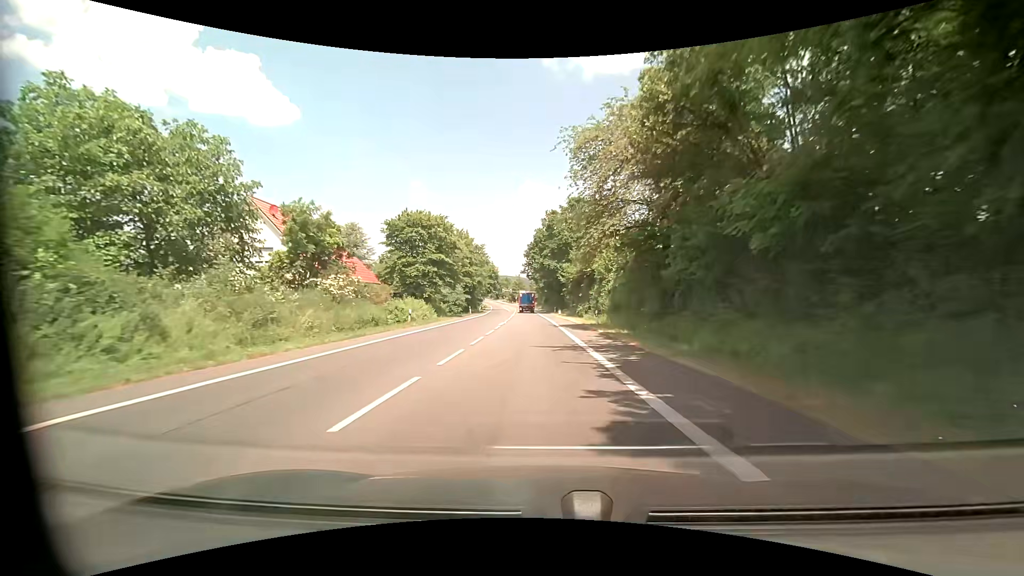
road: primary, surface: asphalt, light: Day
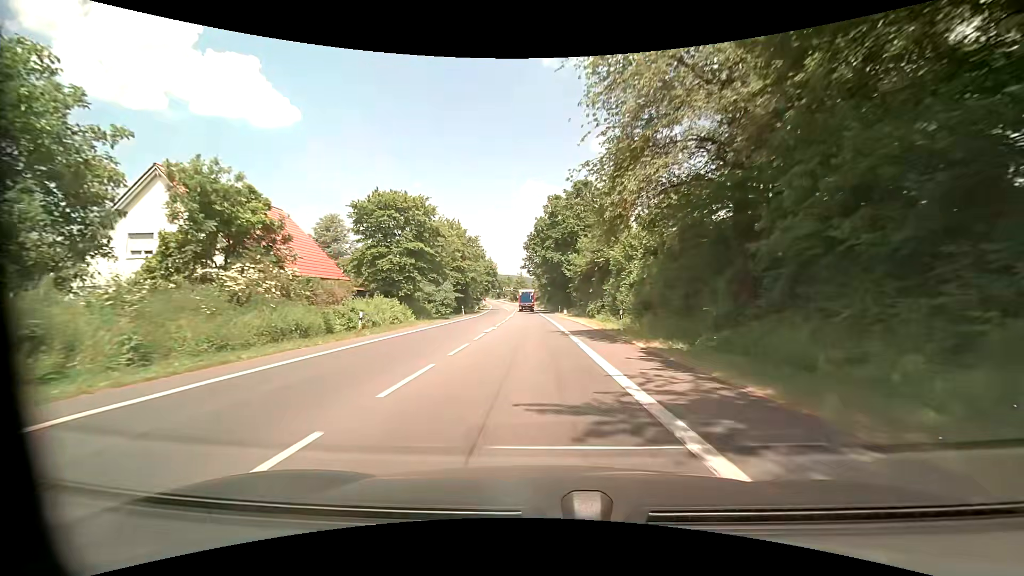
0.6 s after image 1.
(0.0, +9.9) m; 0°
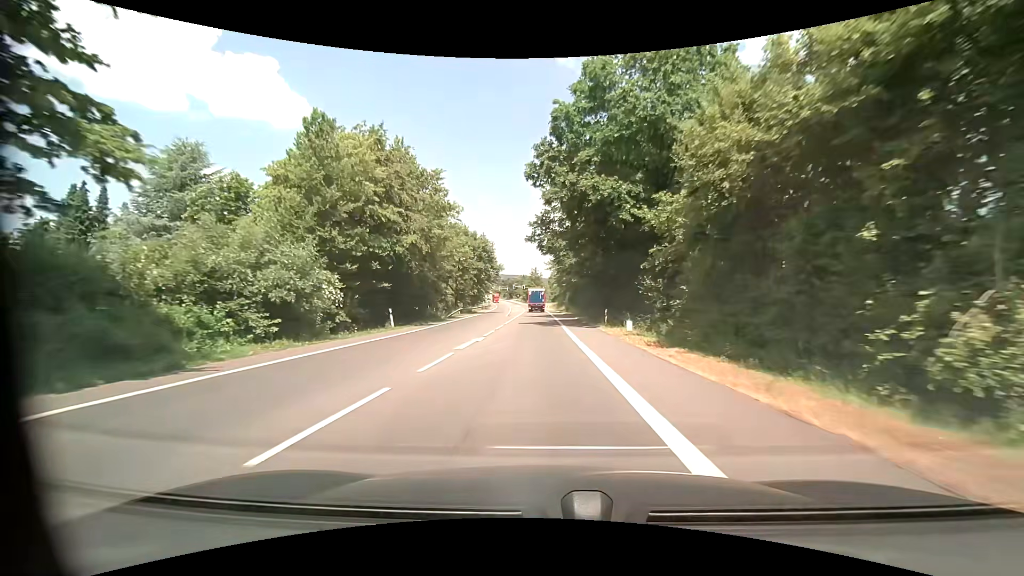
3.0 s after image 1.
(-0.8, +38.9) m; -2°
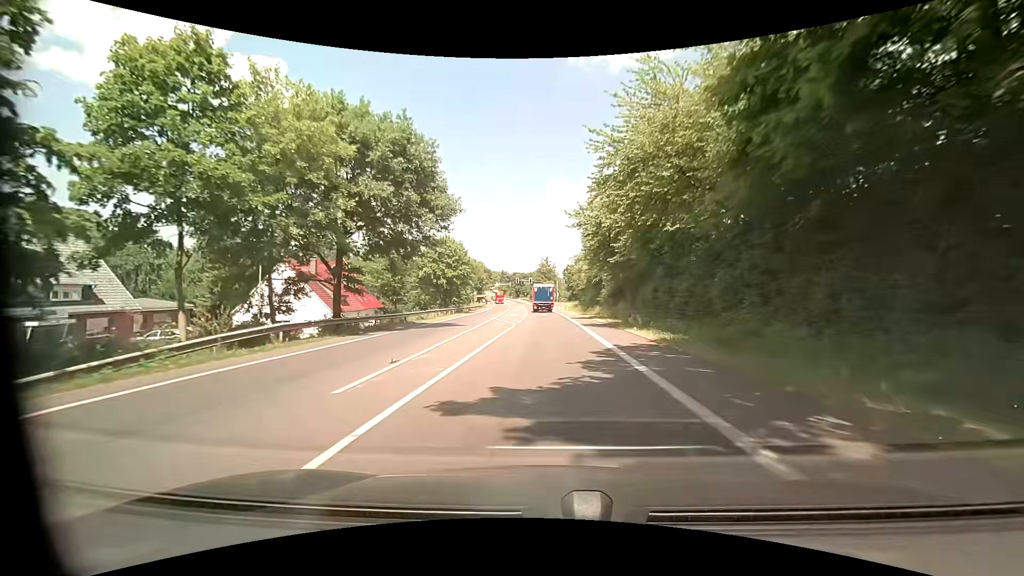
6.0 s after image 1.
(-0.7, +46.8) m; 0°
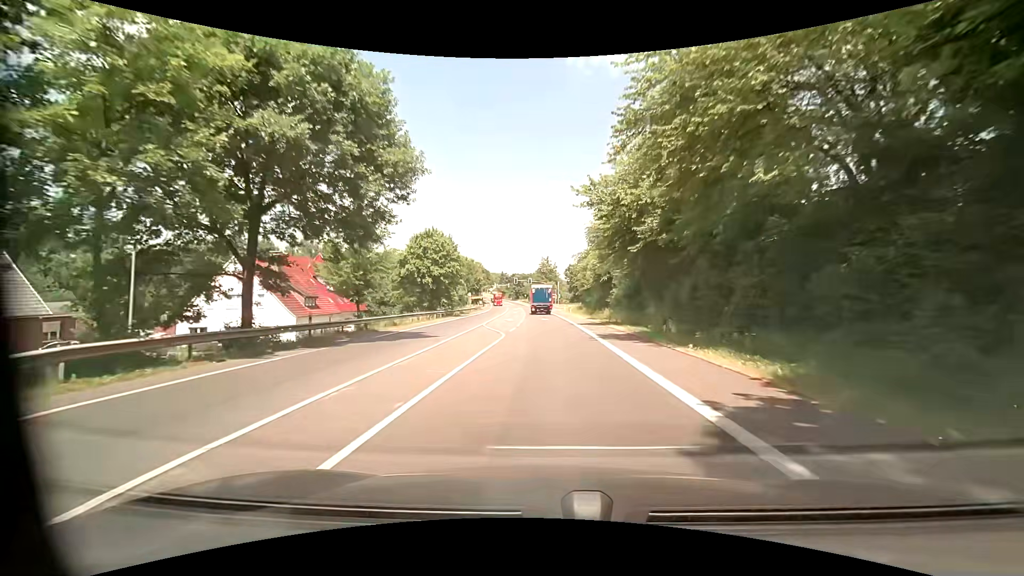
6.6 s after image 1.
(-0.2, +8.6) m; -2°
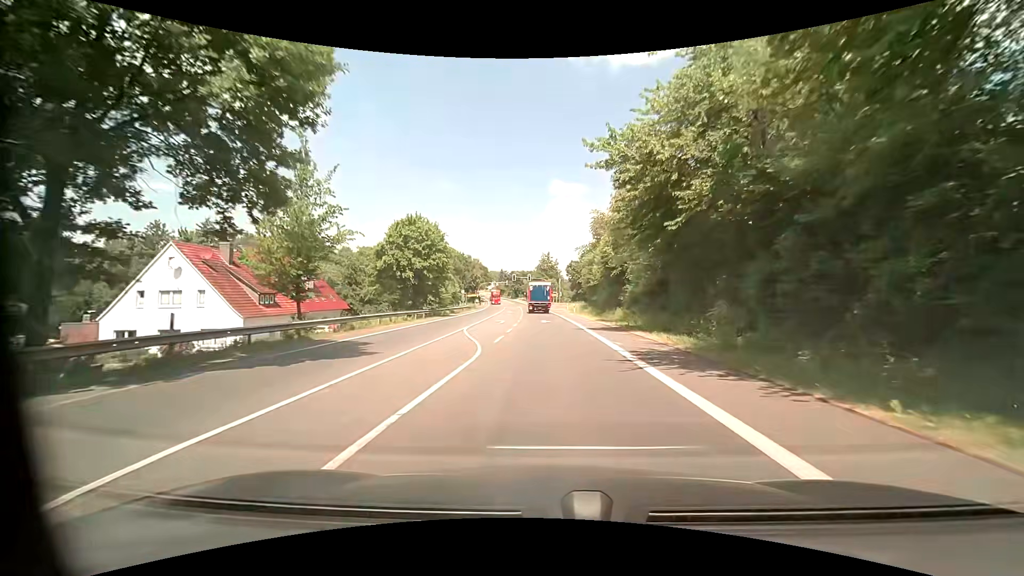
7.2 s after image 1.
(+0.1, +8.3) m; +1°
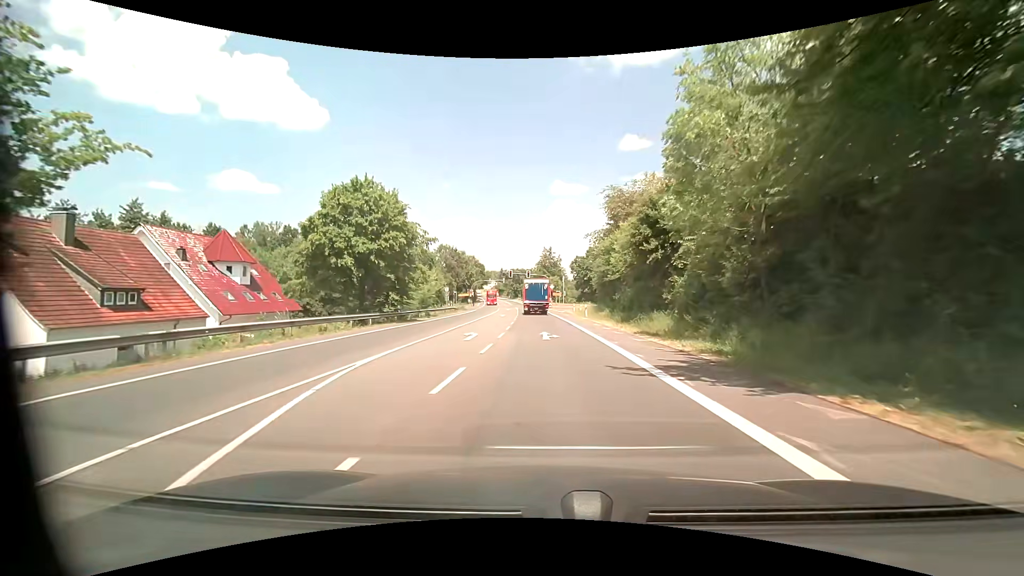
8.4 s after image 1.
(-0.1, +15.6) m; 0°
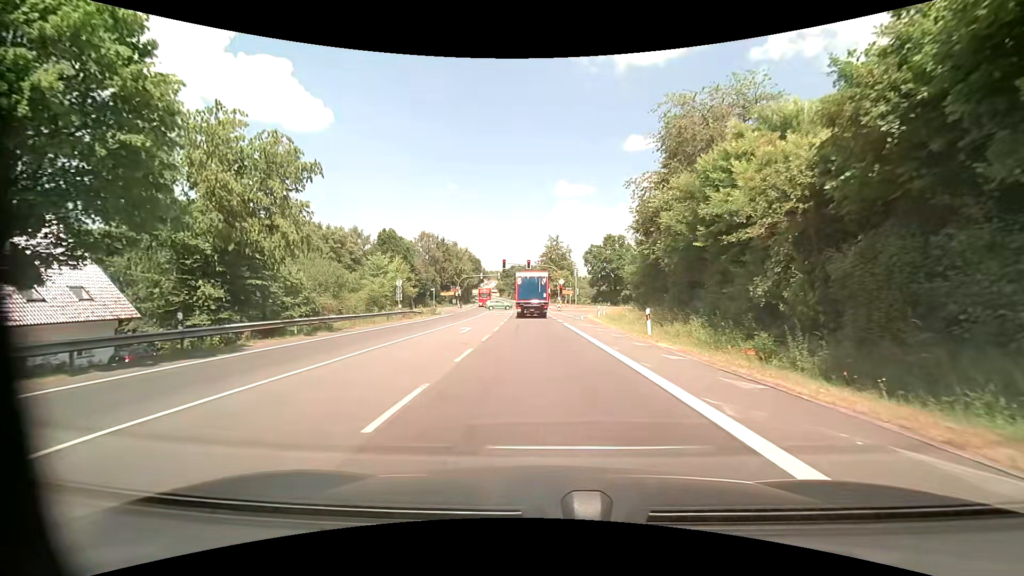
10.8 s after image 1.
(-0.2, +25.7) m; -1°
(0, +10) (0, +20) (0, +30) (-1, +40) (-1, +50) (-2, +60) (-3, +70) (-3, +80) (-4, +90) (-5, +100) m
